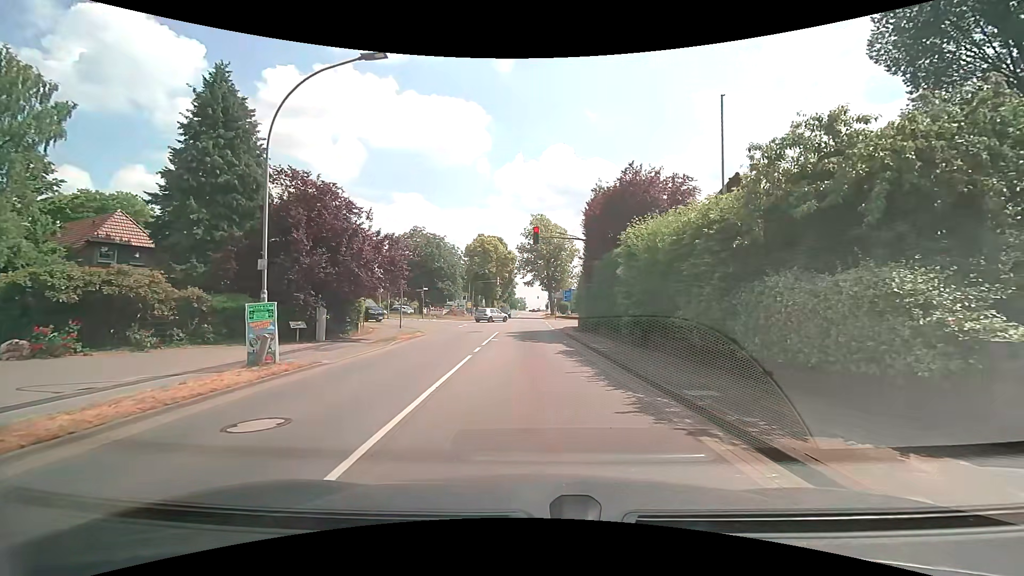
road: secondary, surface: asphalt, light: Day
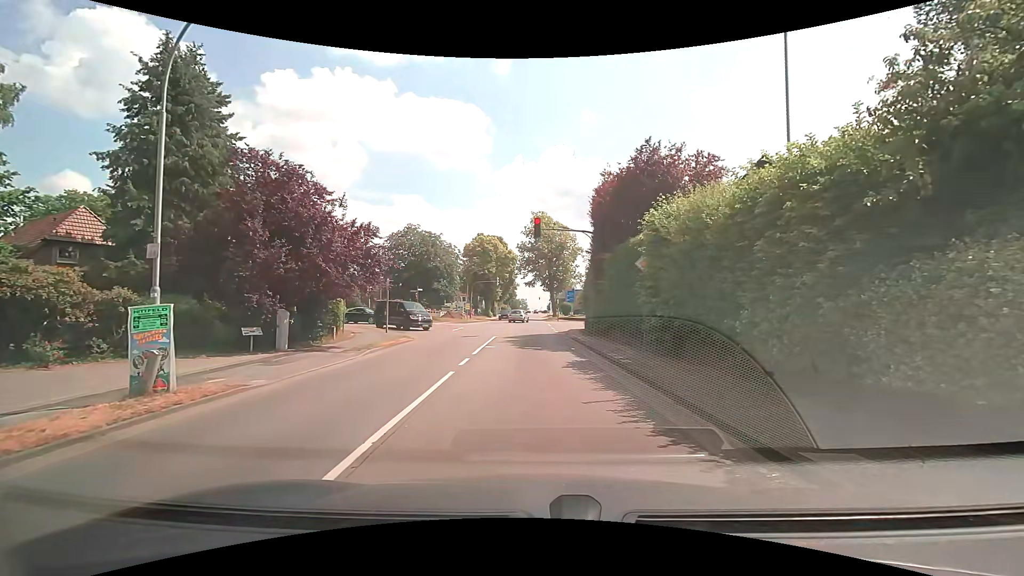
(-0.1, +3.4) m; -1°
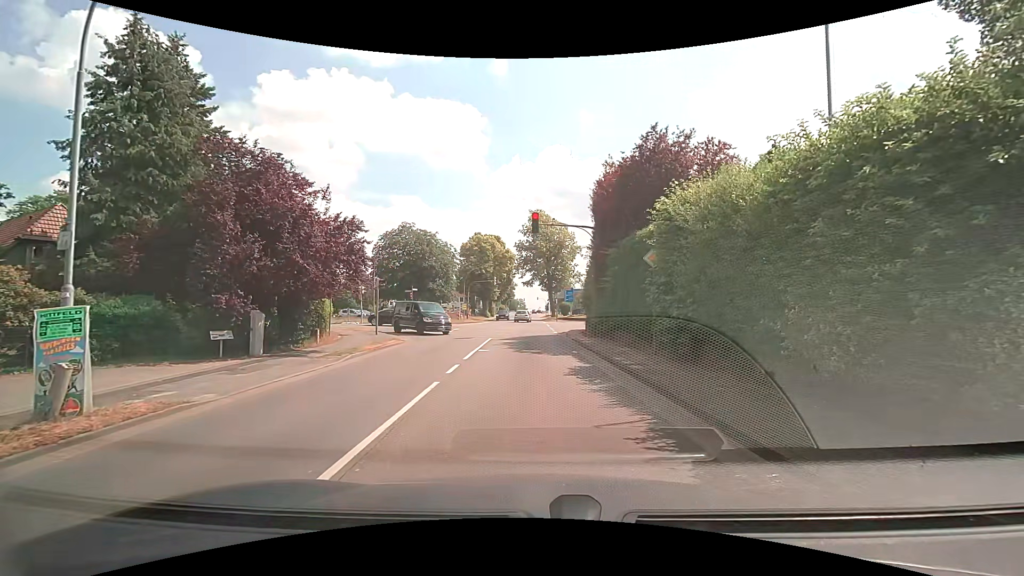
(0.0, +1.5) m; -1°
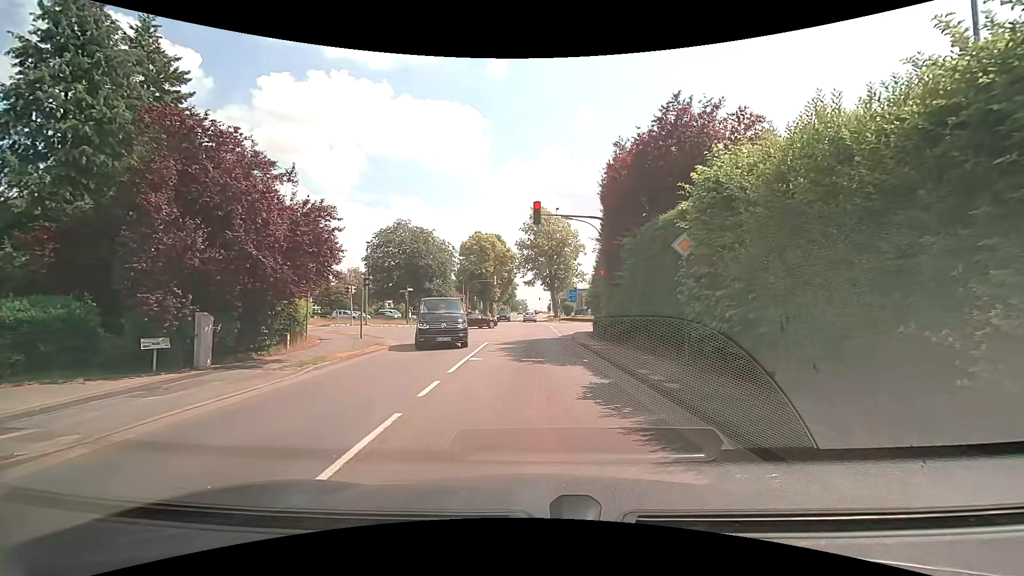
(+0.1, +2.8) m; 0°
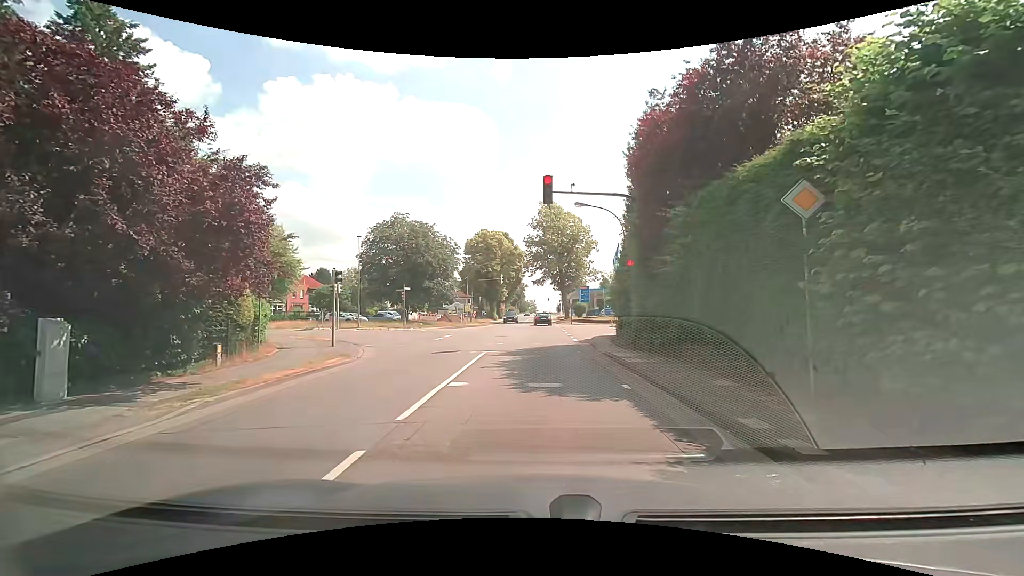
(0.0, +4.7) m; +1°
